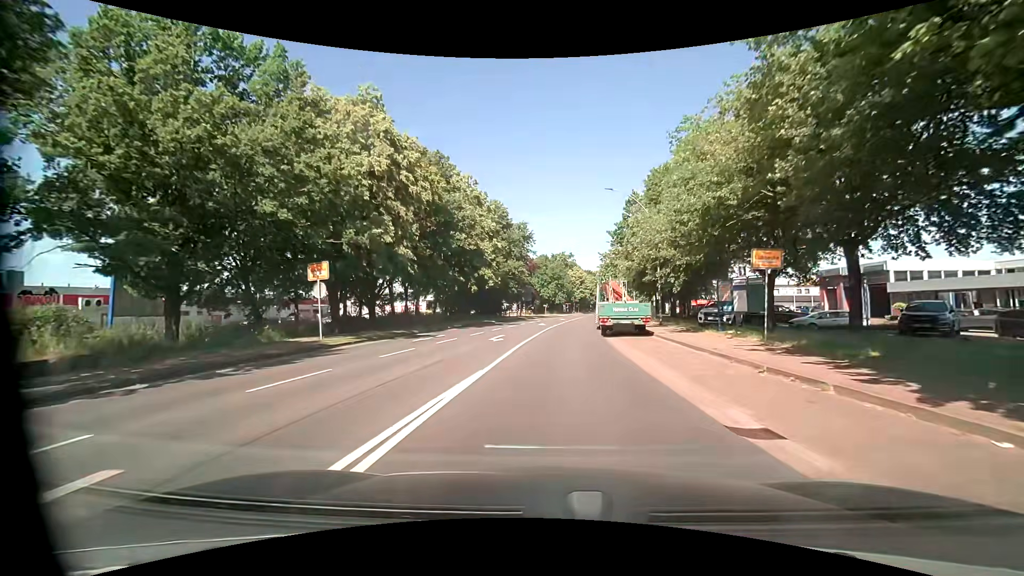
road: tertiary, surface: asphalt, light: Day
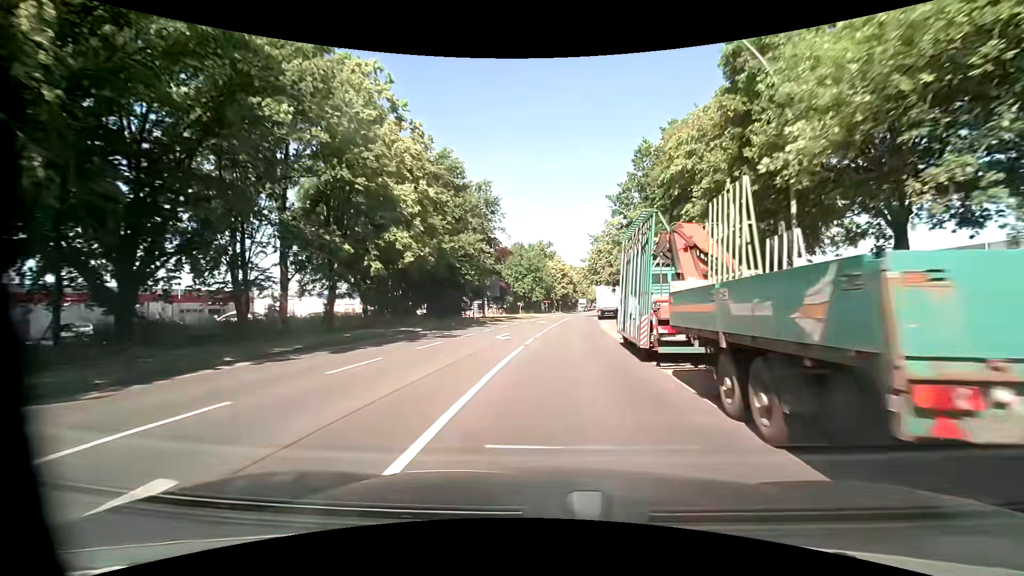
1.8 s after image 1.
(+0.2, +22.8) m; +3°
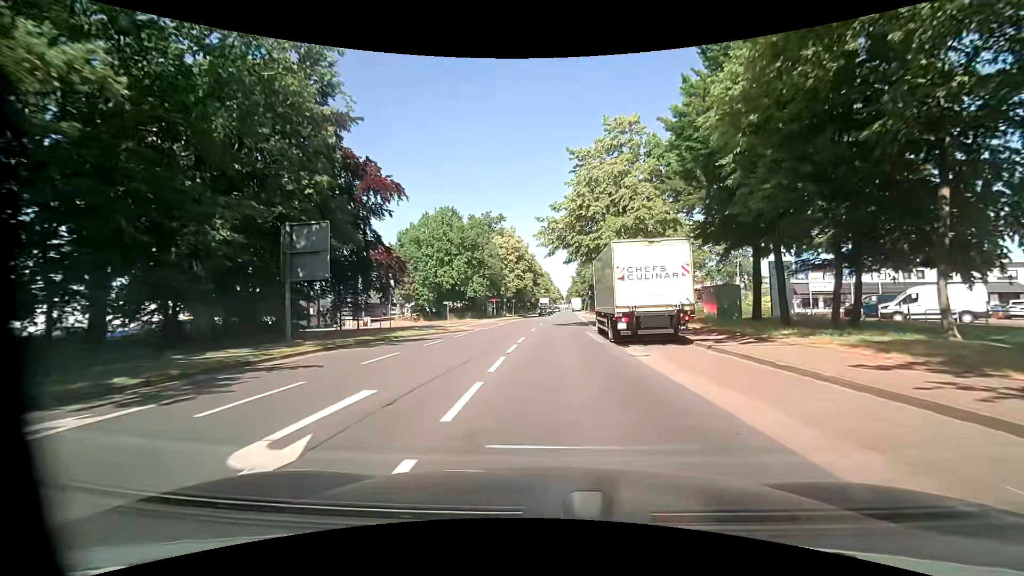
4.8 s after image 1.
(+1.4, +39.3) m; +3°
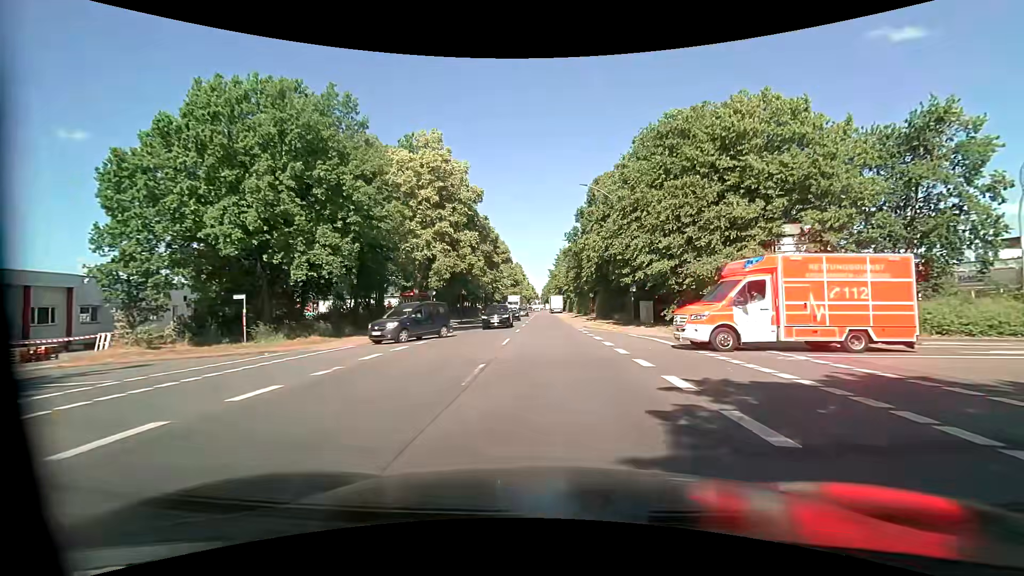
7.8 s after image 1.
(+1.1, +38.0) m; +4°
(0, +10) (0, +20) (0, +30) (0, +40) (0, +50) (0, +60) (-1, +70) (-1, +80) (0, +90) (-1, +100) m
